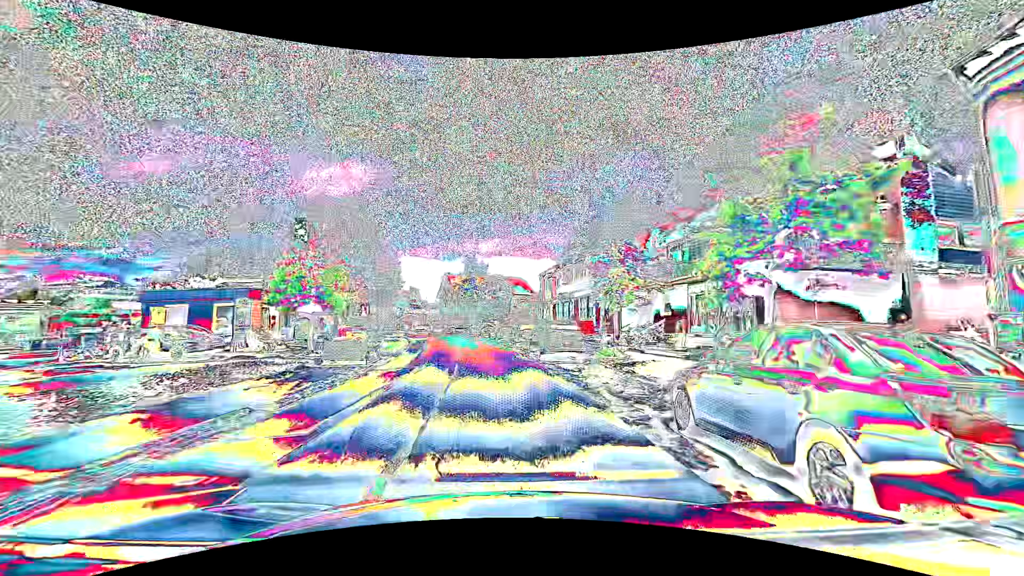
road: primary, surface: asphalt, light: Day
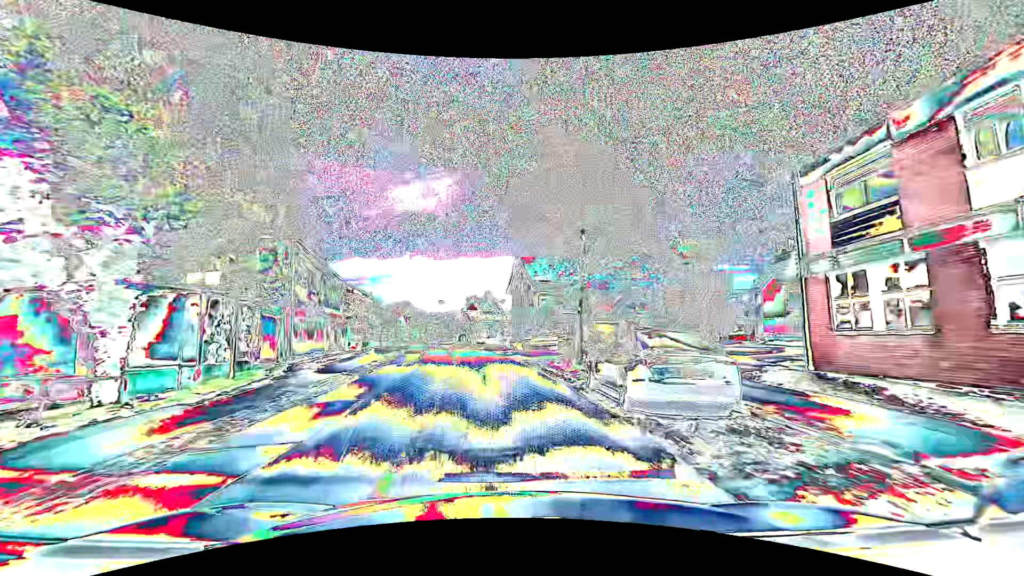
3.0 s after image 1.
(-2.7, +37.3) m; -10°
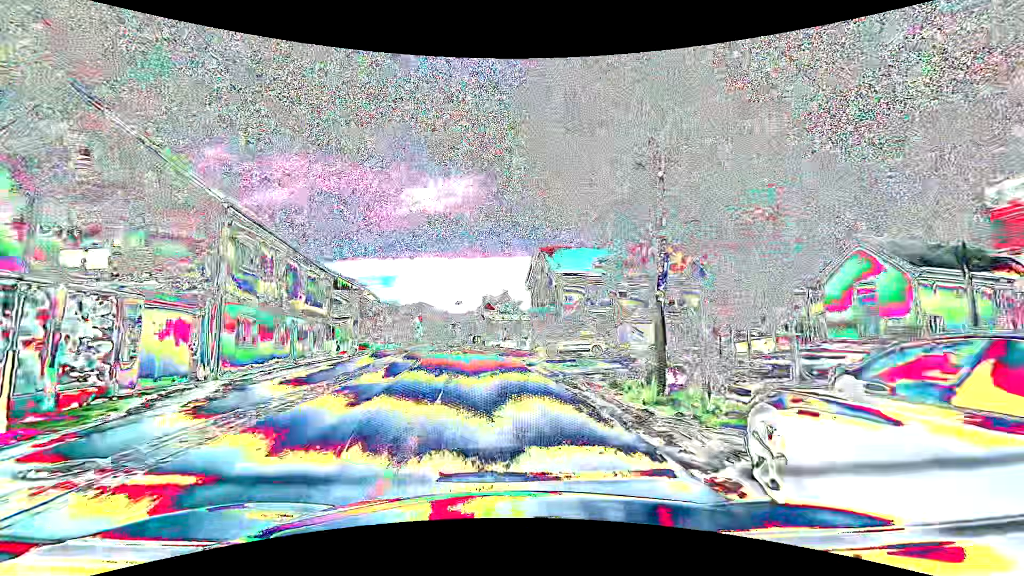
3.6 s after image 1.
(-0.1, +7.4) m; -2°
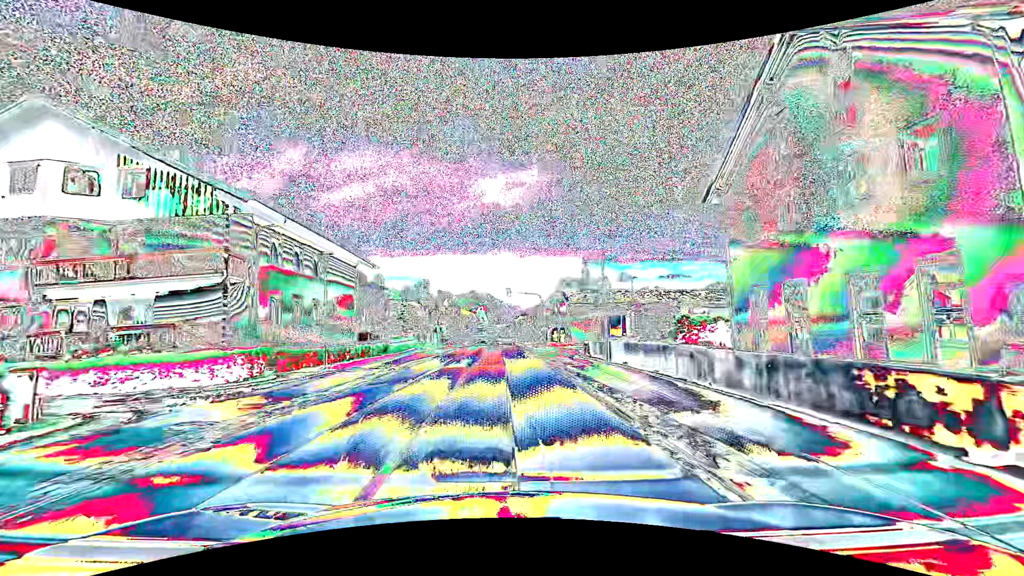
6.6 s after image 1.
(-3.2, +37.4) m; -8°
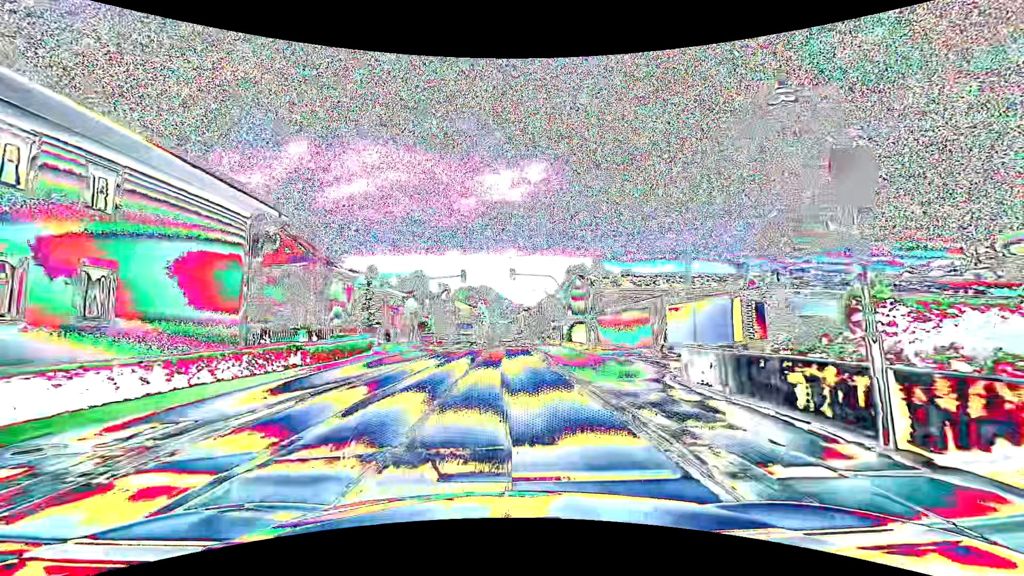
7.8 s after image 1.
(-0.1, +15.3) m; 0°
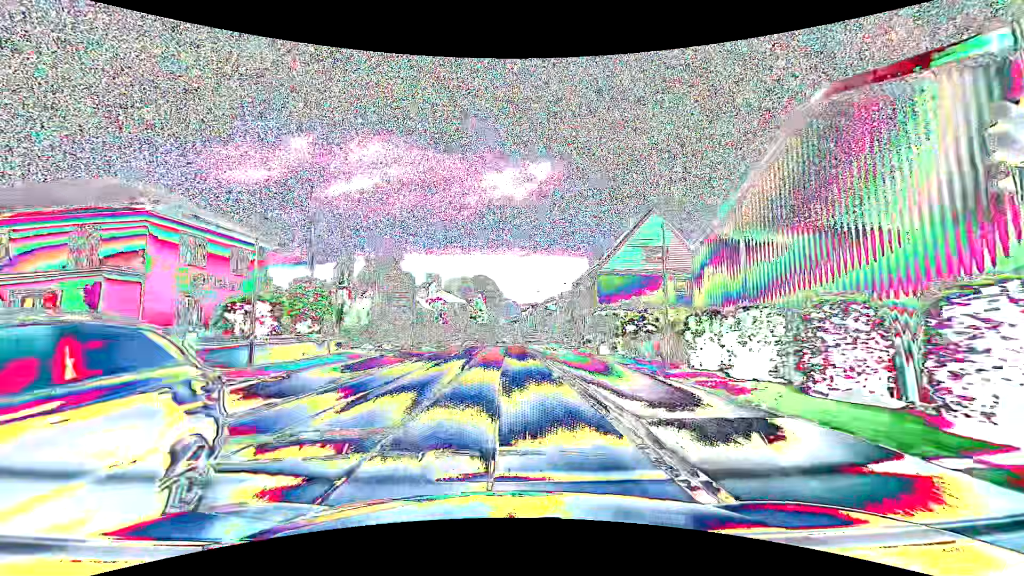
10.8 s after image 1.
(-0.2, +38.5) m; 0°
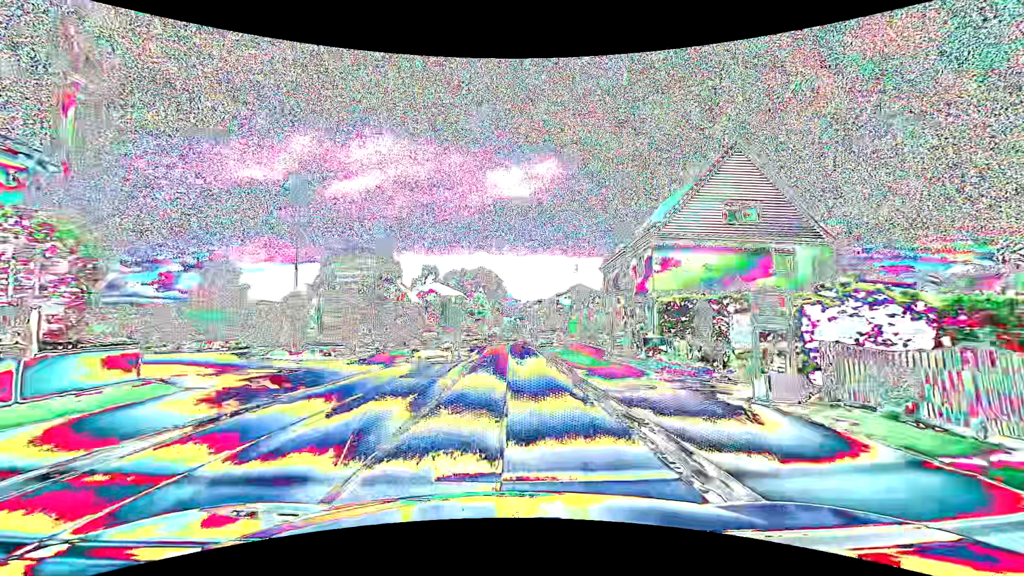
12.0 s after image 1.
(-0.1, +15.3) m; -1°
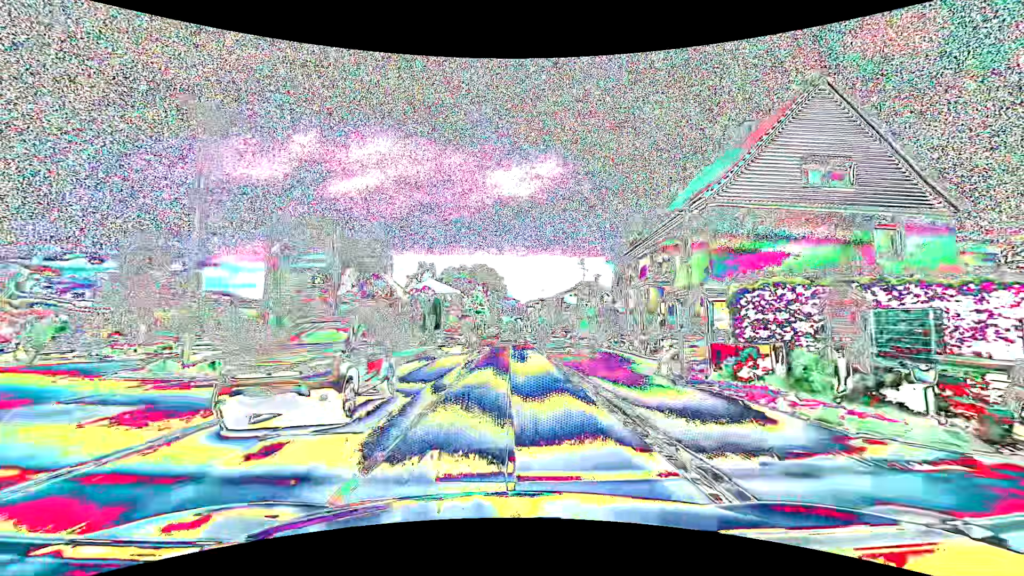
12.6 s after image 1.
(0.0, +7.6) m; 0°
(0, +10) (0, +20) (0, +30) (0, +40) (0, +50) (0, +60) (0, +70) (0, +80) (+1, +90) (+1, +100) m
